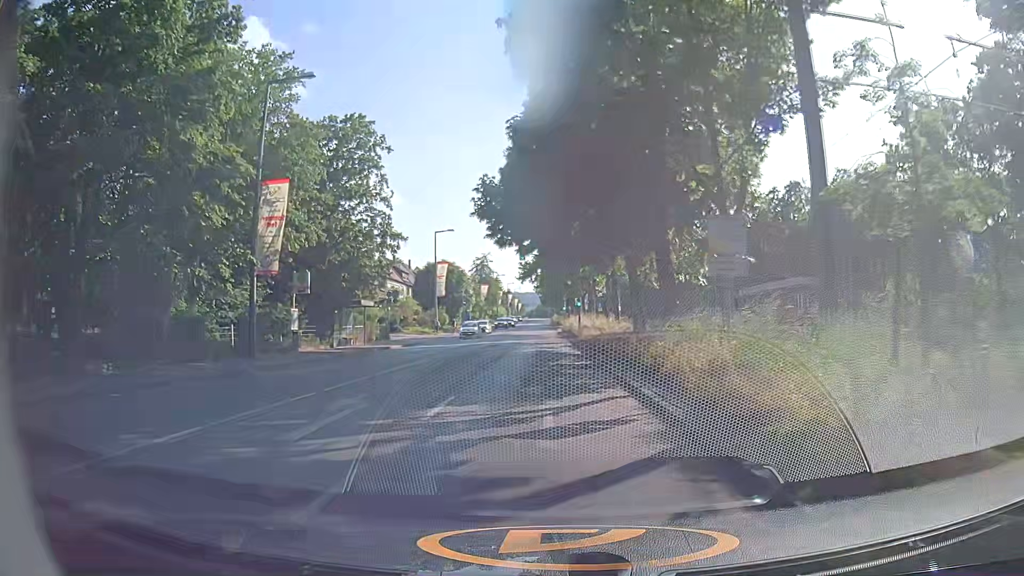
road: secondary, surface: asphalt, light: Day
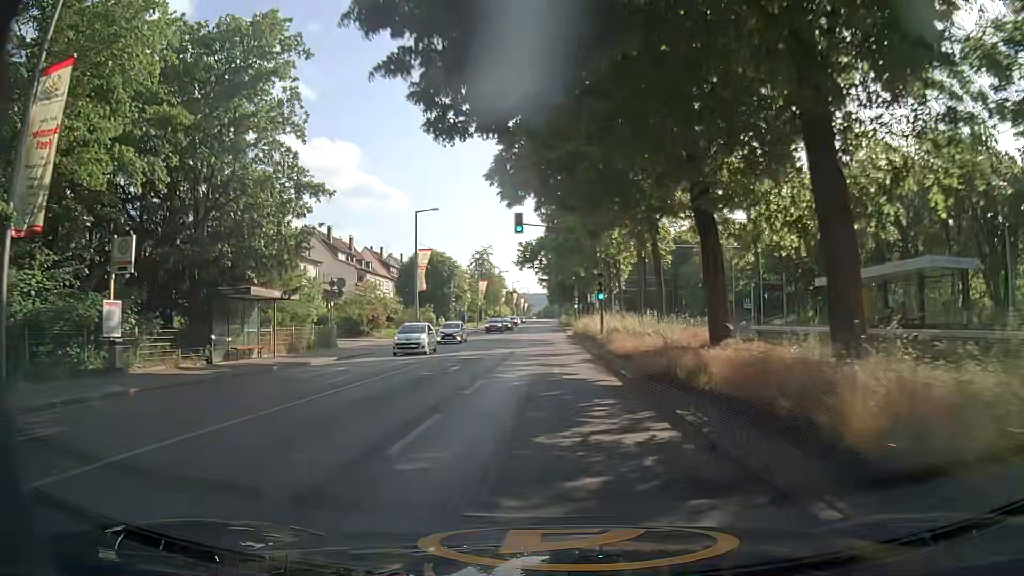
(+0.1, +14.5) m; 0°
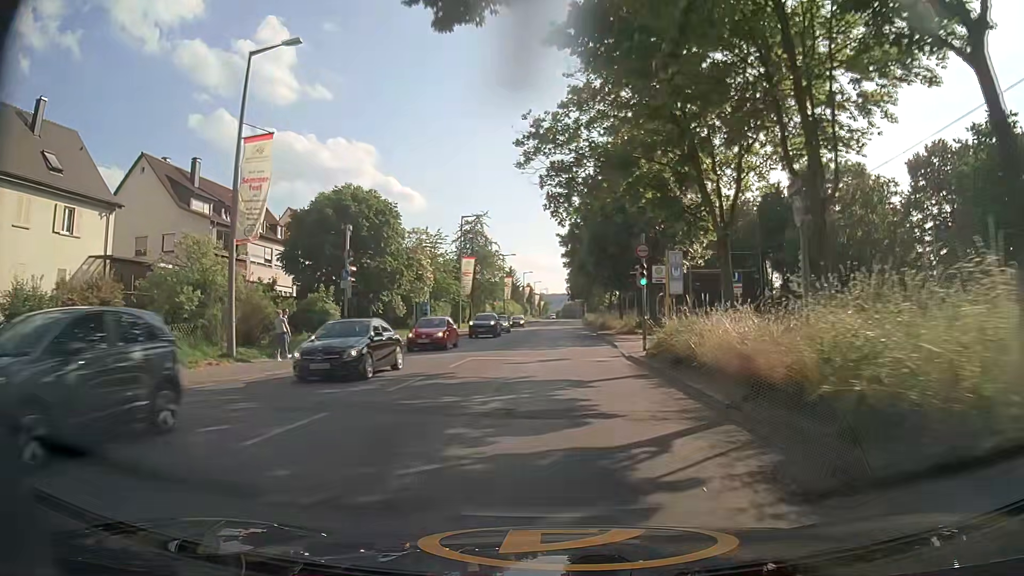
(-0.3, +37.7) m; -1°
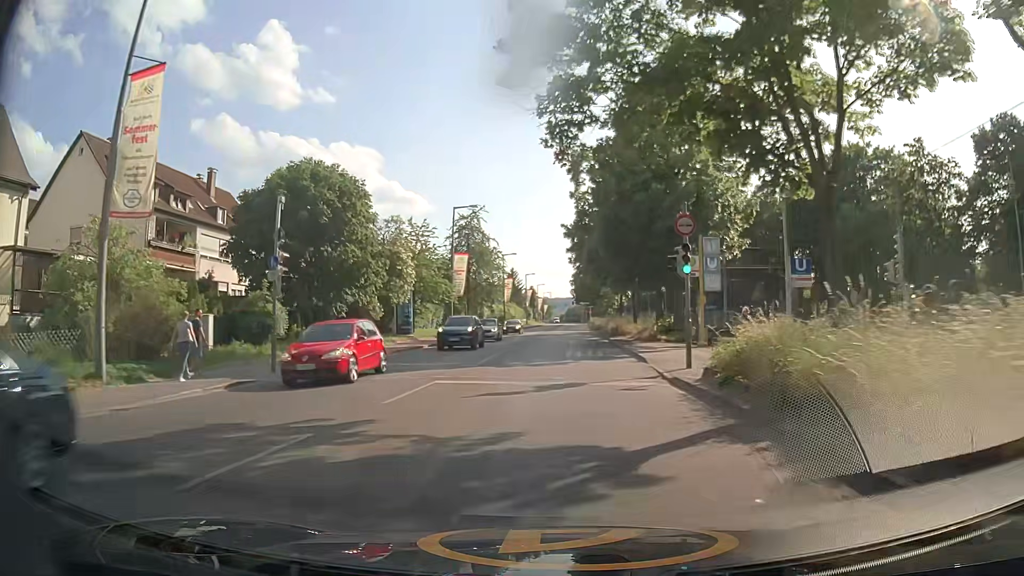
(0.0, +7.7) m; 0°
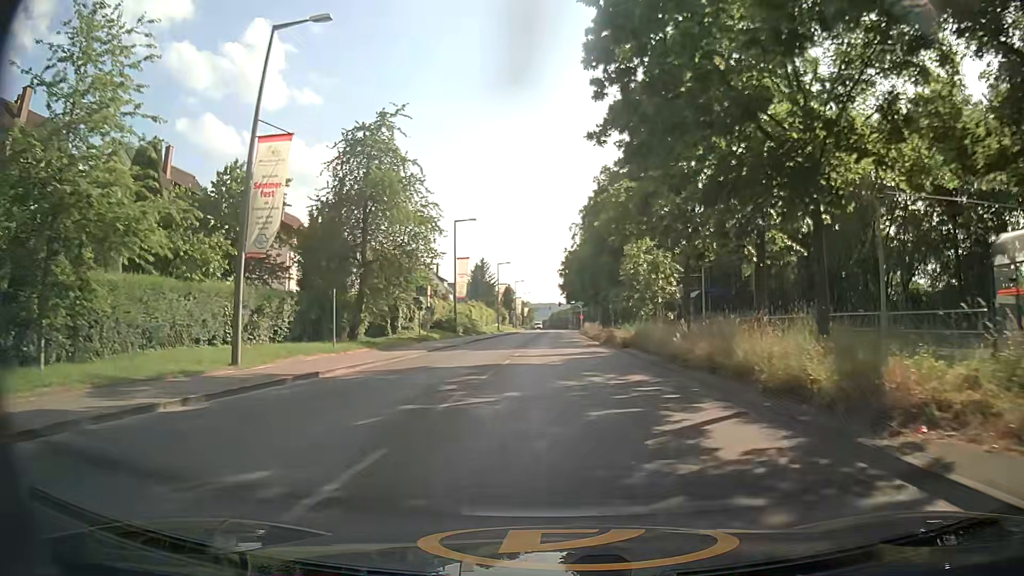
(+0.1, +38.6) m; +1°
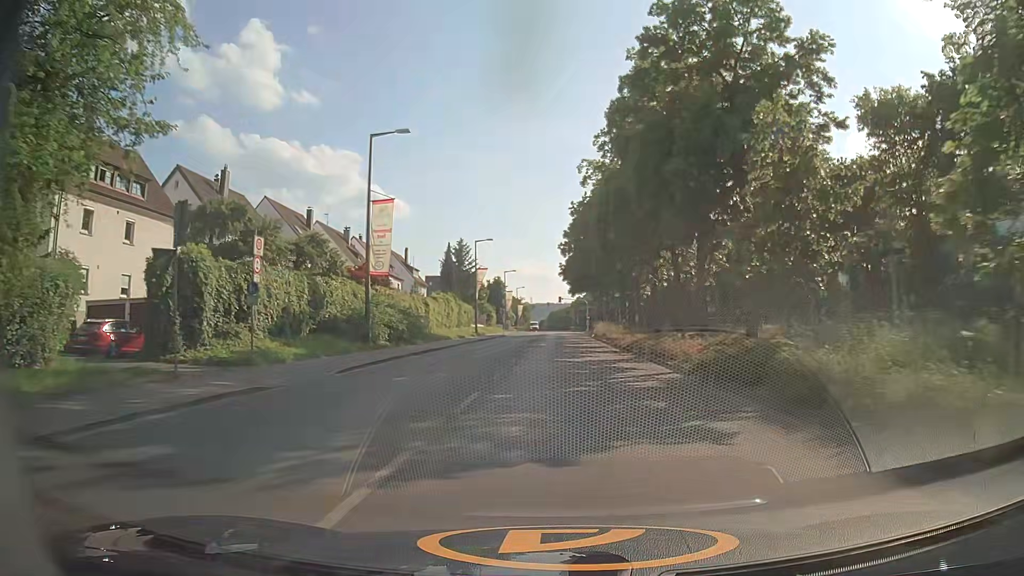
(+0.2, +30.6) m; +1°
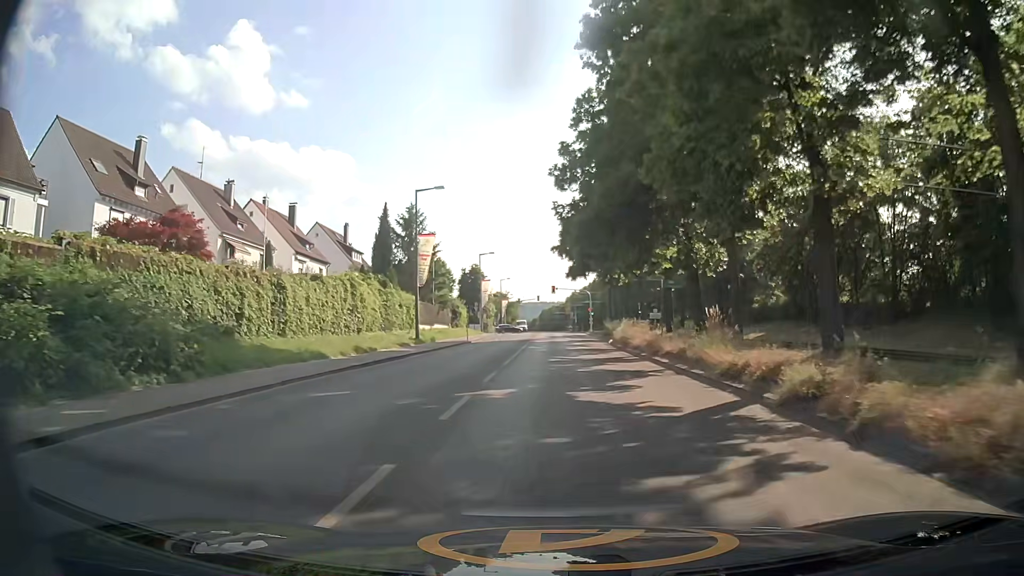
(0.0, +30.9) m; 0°
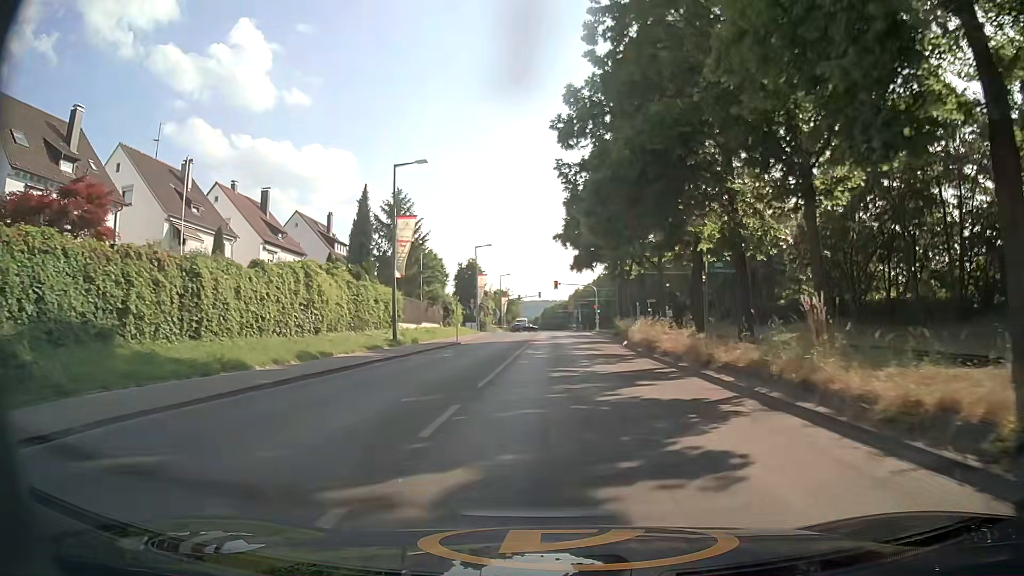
(-0.1, +7.7) m; 0°
(0, +10) (0, +20) (0, +30) (0, +40) (0, +50) (0, +60) (0, +70) (0, +80) (0, +90) (+1, +100) m
